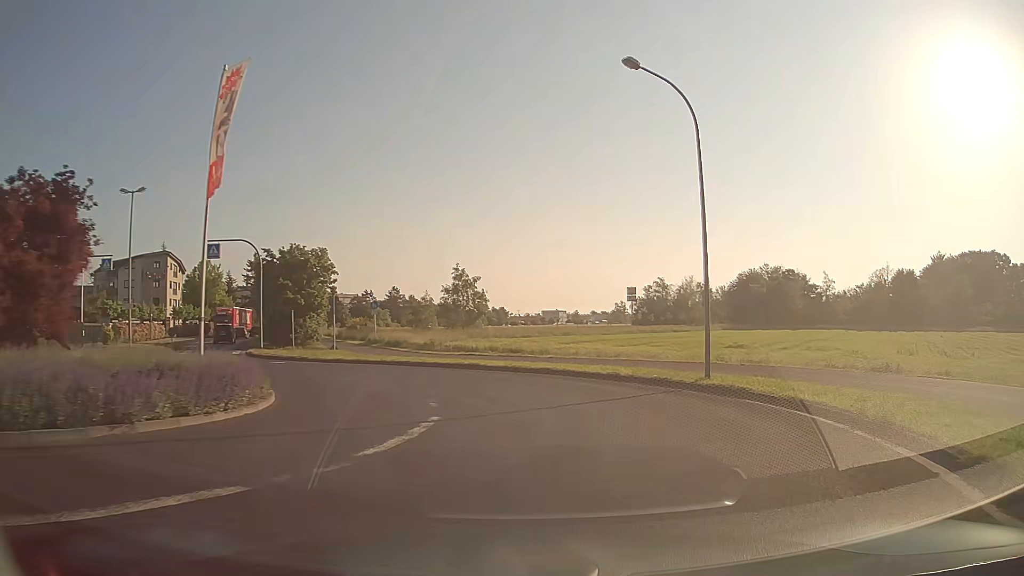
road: tertiary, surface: asphalt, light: Day
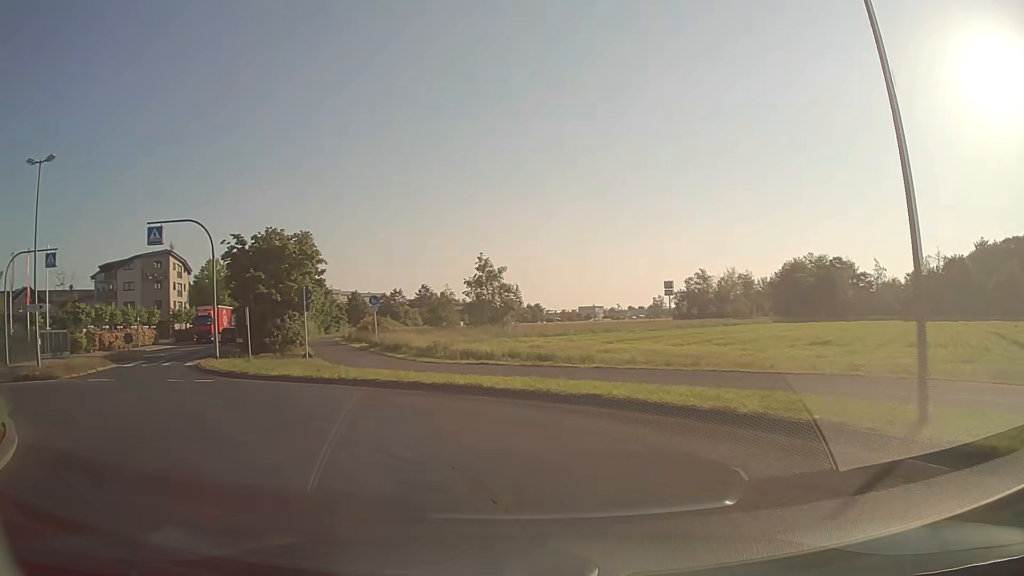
(+0.4, +8.8) m; -2°
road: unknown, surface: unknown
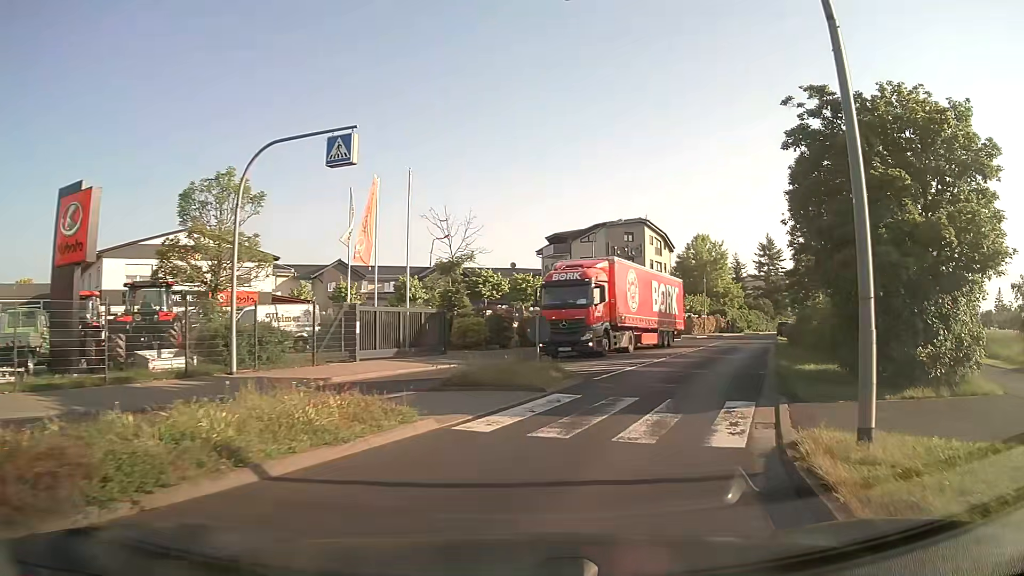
(-10.0, +19.7) m; -40°
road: tertiary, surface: asphalt
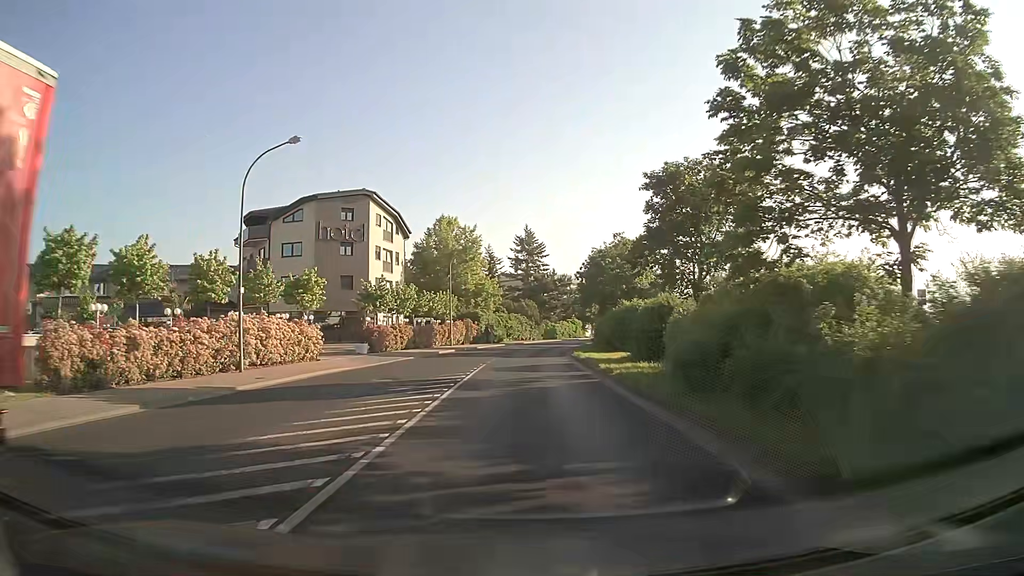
(+4.9, +20.7) m; +22°
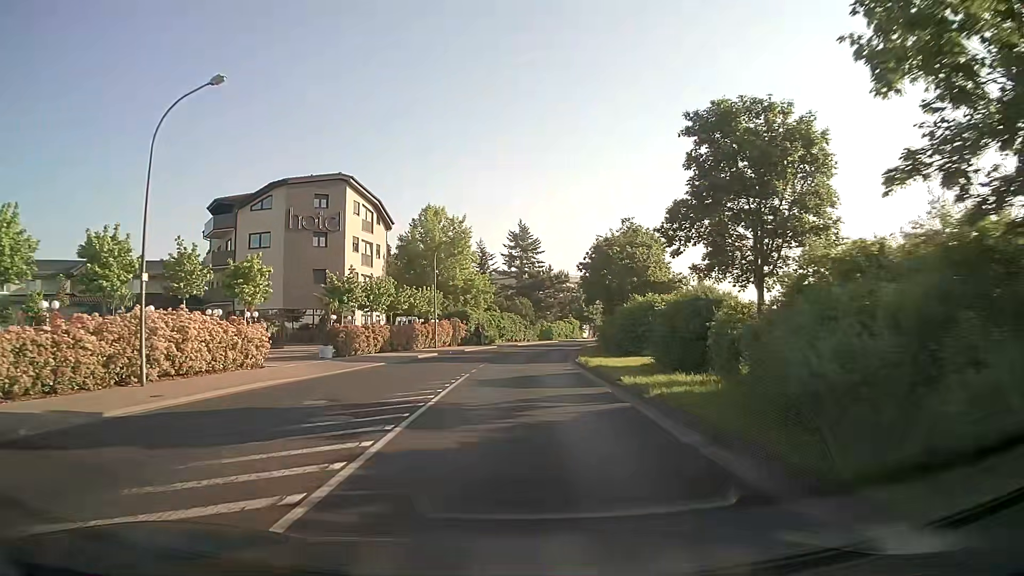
(0.0, +6.2) m; 0°
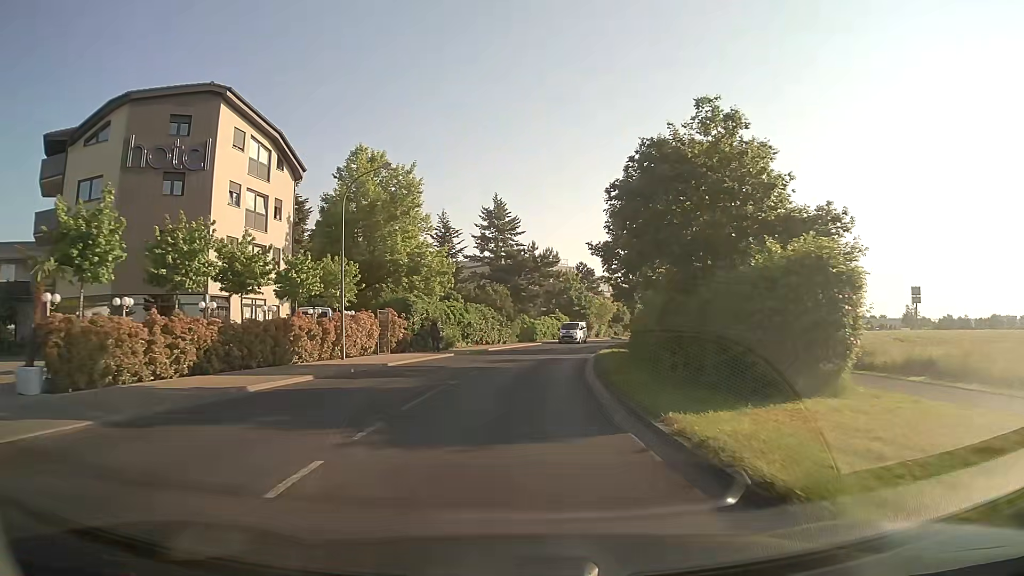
(+0.4, +20.4) m; +2°
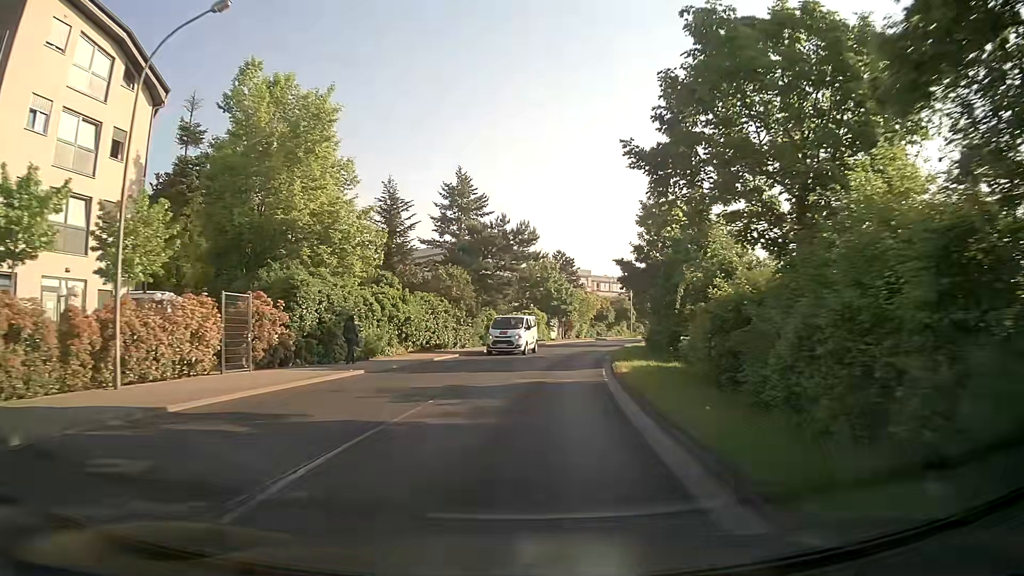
(+0.3, +14.8) m; +3°
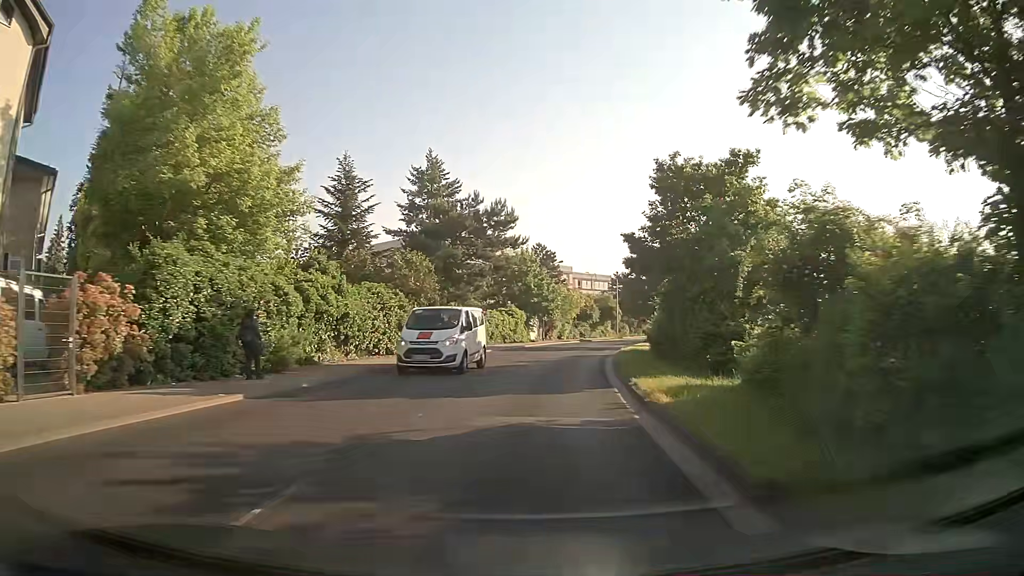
(+0.1, +7.6) m; +2°
(0, +10) (+1, +20) (+2, +30) (+4, +40) (+6, +50) (+8, +59) (+11, +69) (+15, +78) (+19, +87) (+23, +96) m
